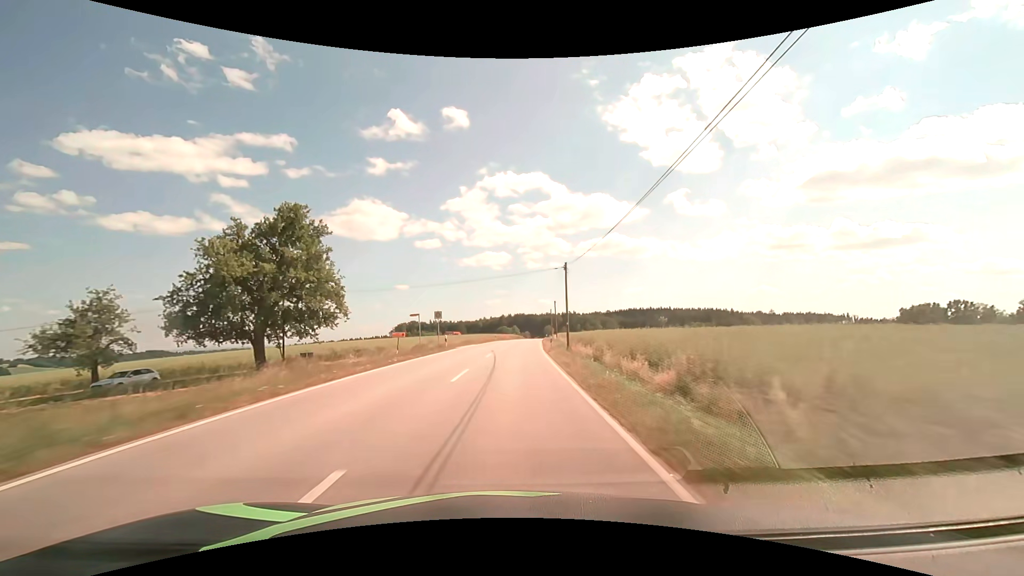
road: secondary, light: Day
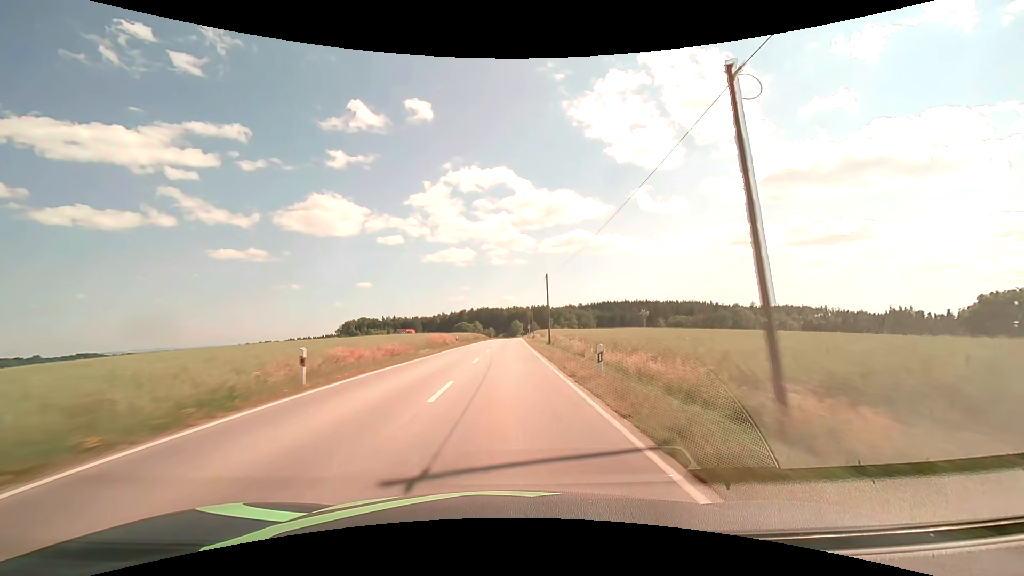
(+2.6, +63.2) m; +4°
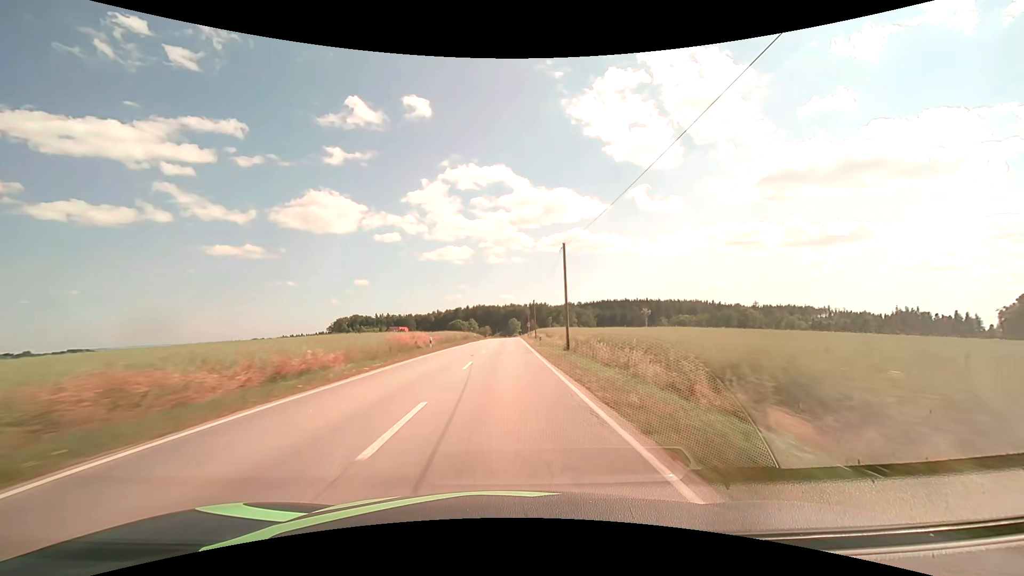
(0.0, +15.9) m; 0°
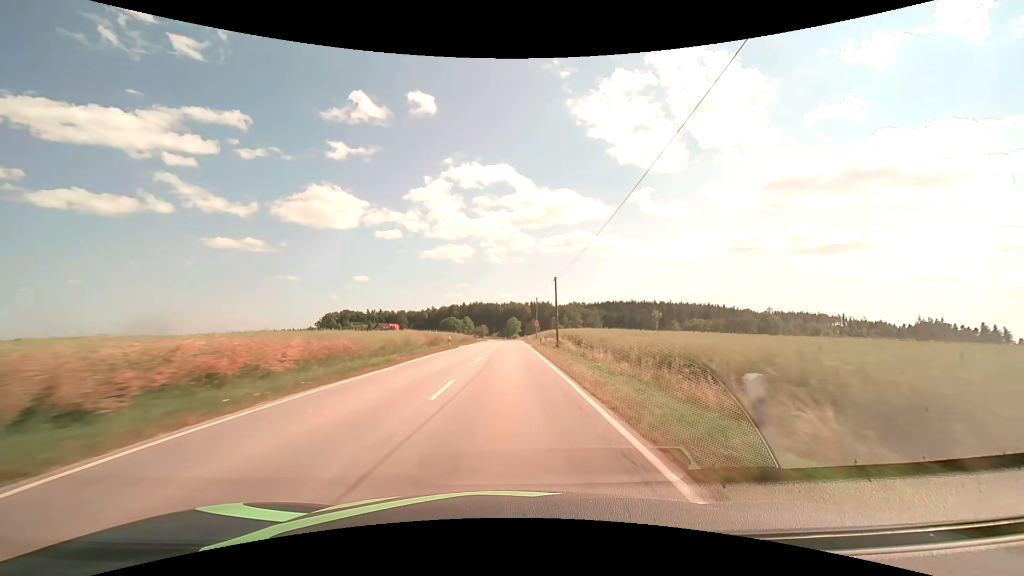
(+0.1, +31.7) m; 0°
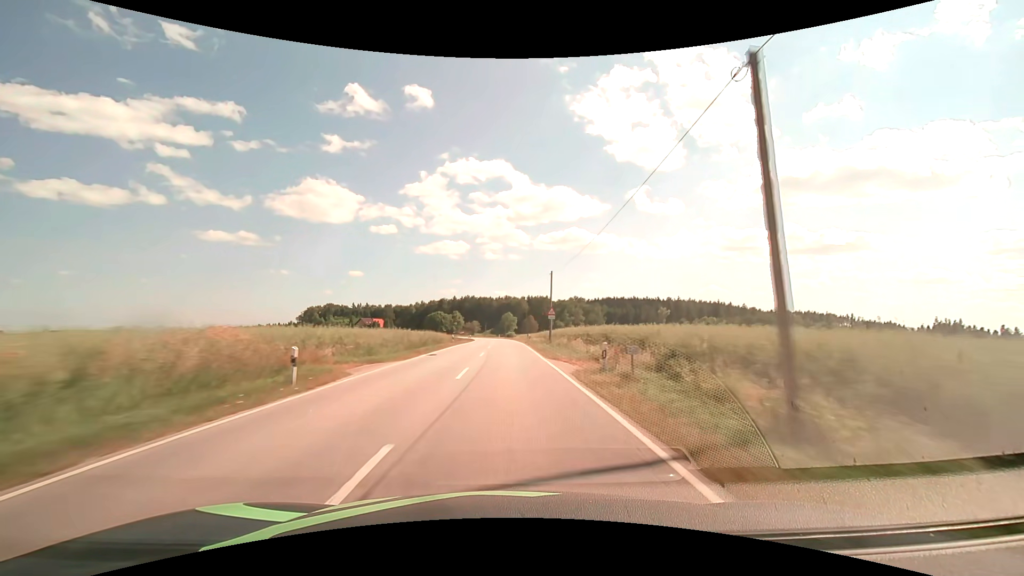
(+0.1, +31.7) m; +1°
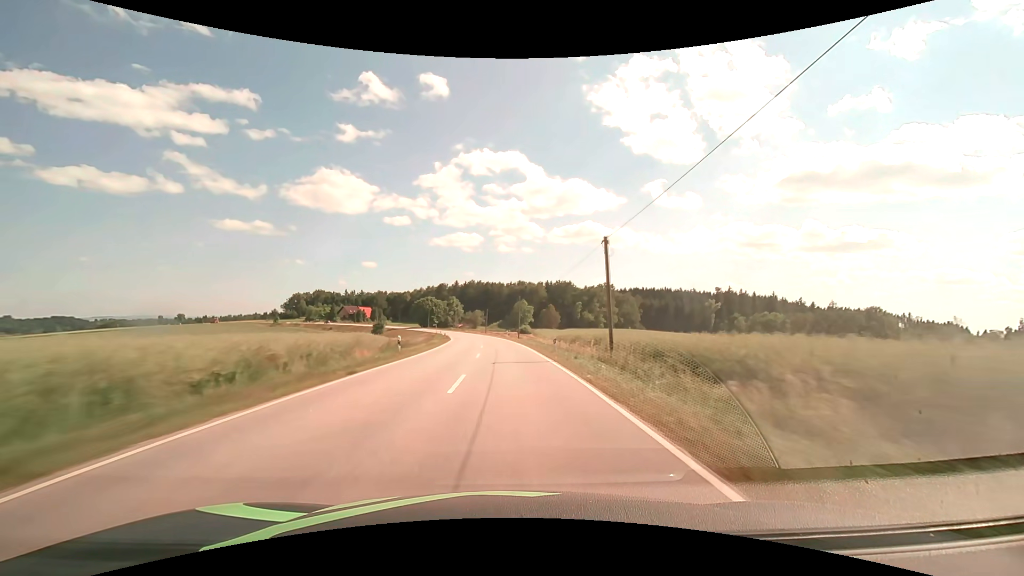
(-0.2, +63.5) m; -1°
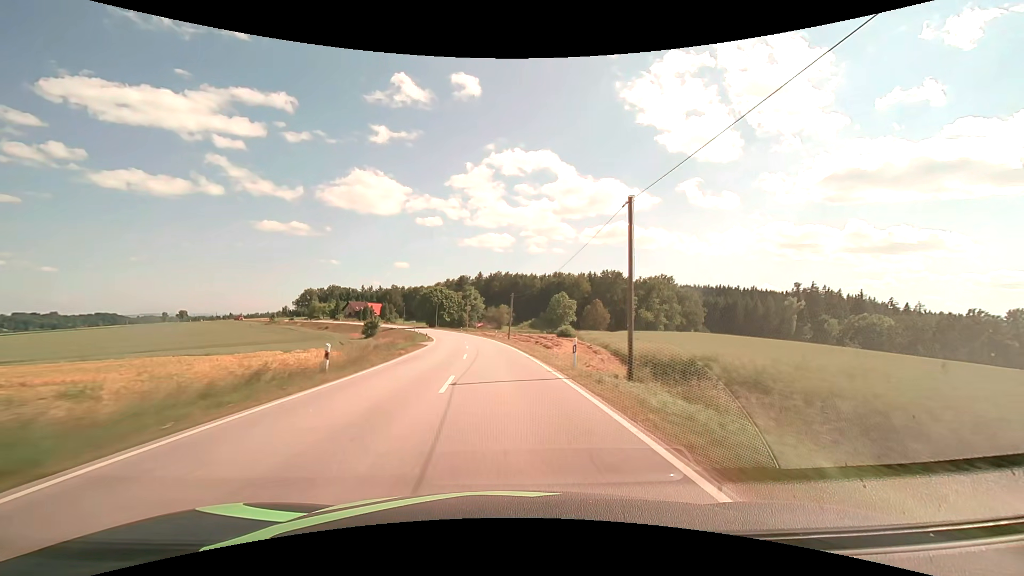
(-1.2, +47.6) m; -3°
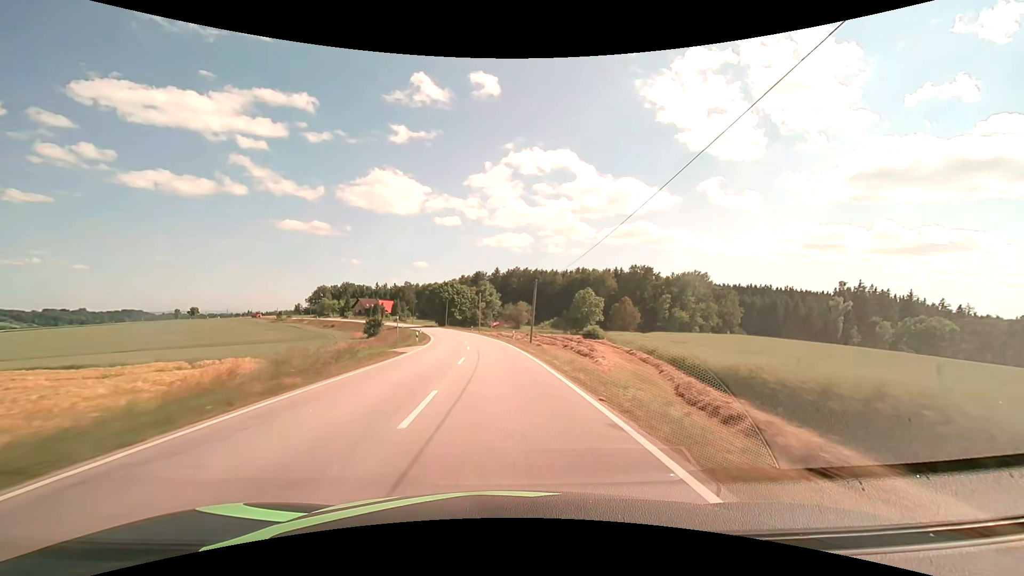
(-0.3, +15.9) m; -2°
(0, +10) (0, +20) (-1, +30) (-2, +40) (-3, +50) (-4, +60) (-6, +70) (-8, +79) (-10, +89) (-13, +99) m
